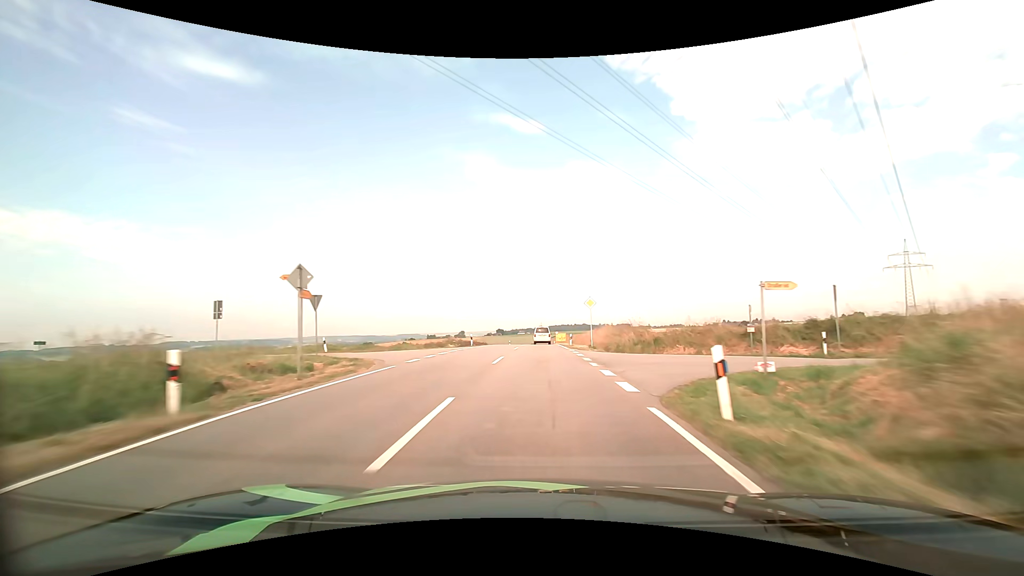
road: tertiary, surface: asphalt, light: Day
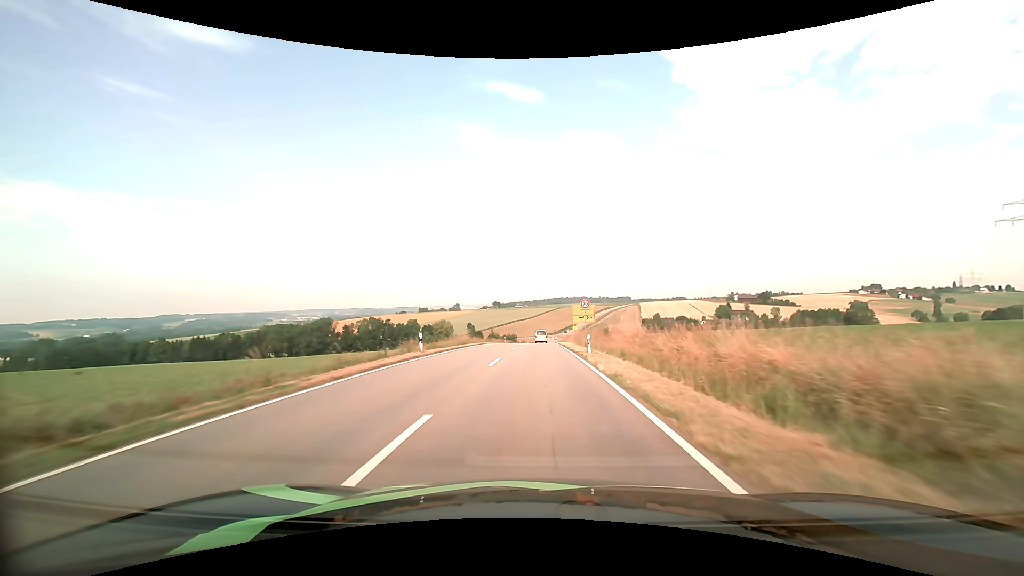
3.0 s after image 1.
(+0.3, +63.4) m; 0°
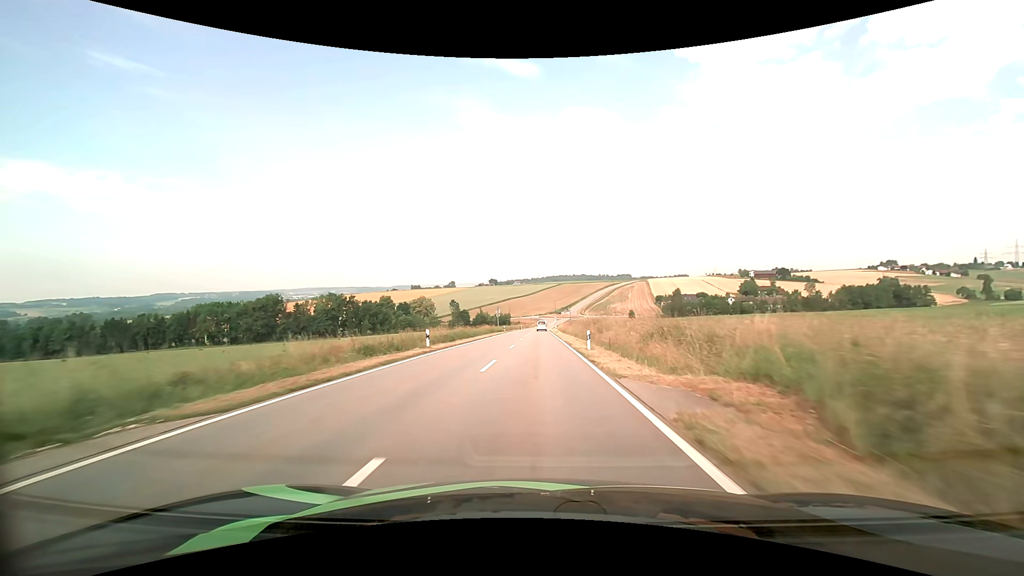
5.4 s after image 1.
(+0.1, +51.5) m; 0°
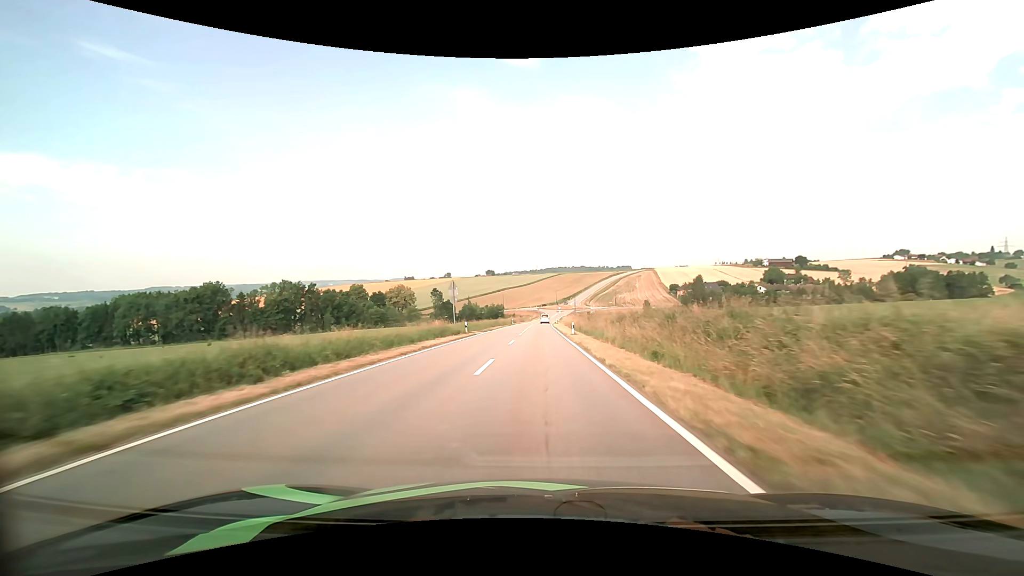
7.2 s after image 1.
(-0.1, +38.9) m; 0°
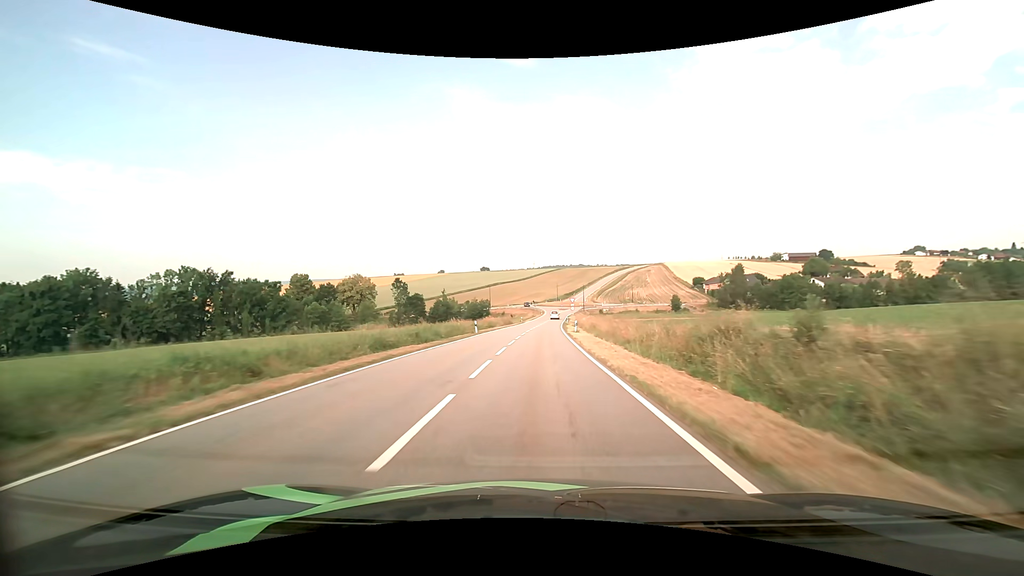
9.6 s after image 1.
(+0.1, +49.8) m; 0°
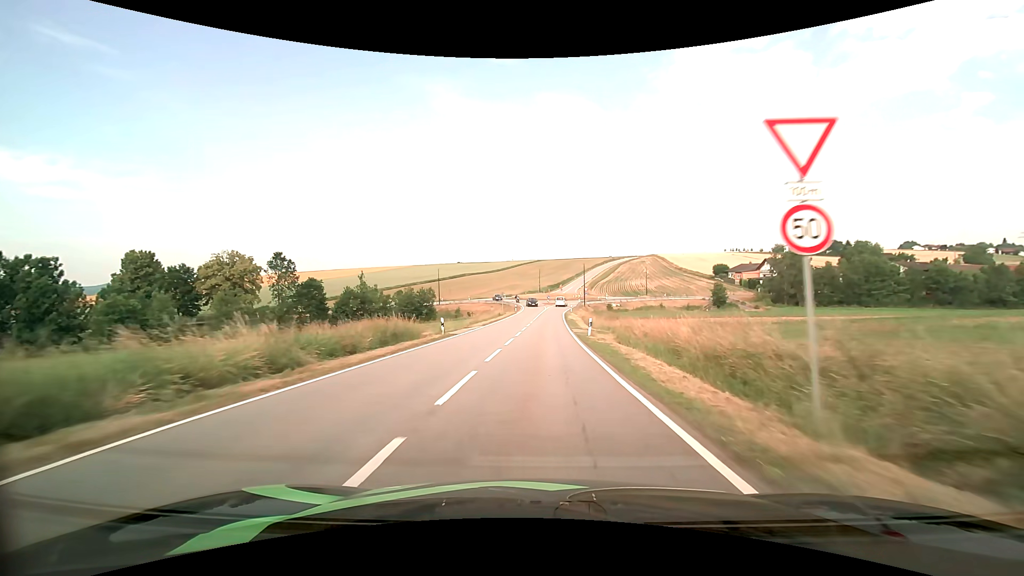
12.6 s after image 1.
(+1.1, +58.4) m; +2°
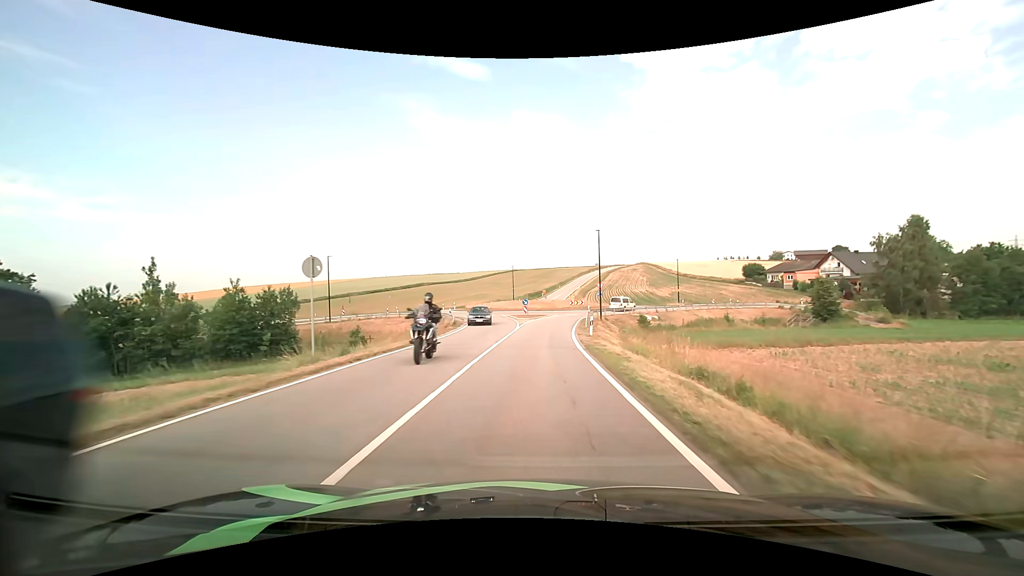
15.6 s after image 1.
(+1.1, +49.3) m; +3°
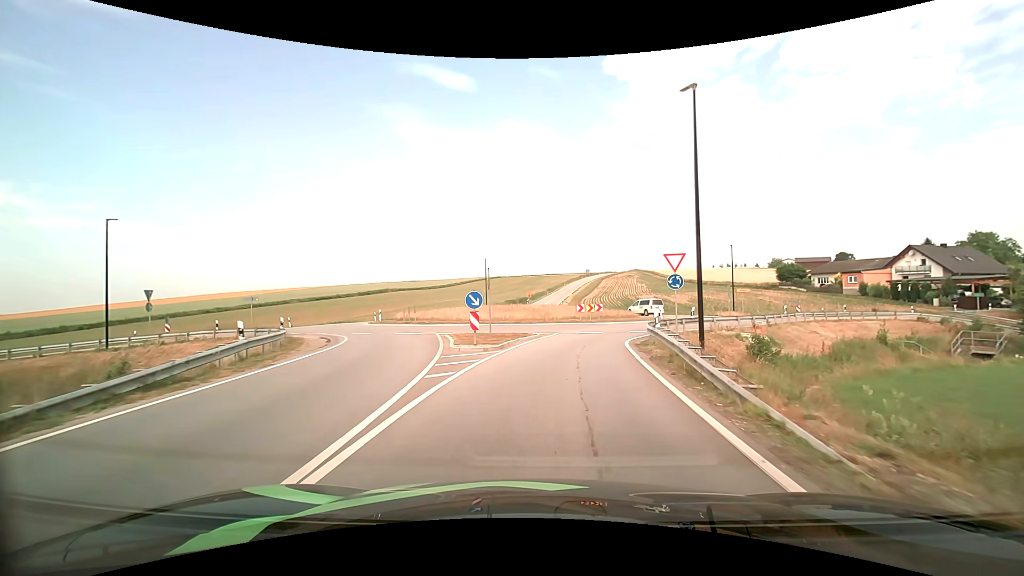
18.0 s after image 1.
(+0.3, +30.1) m; +2°
